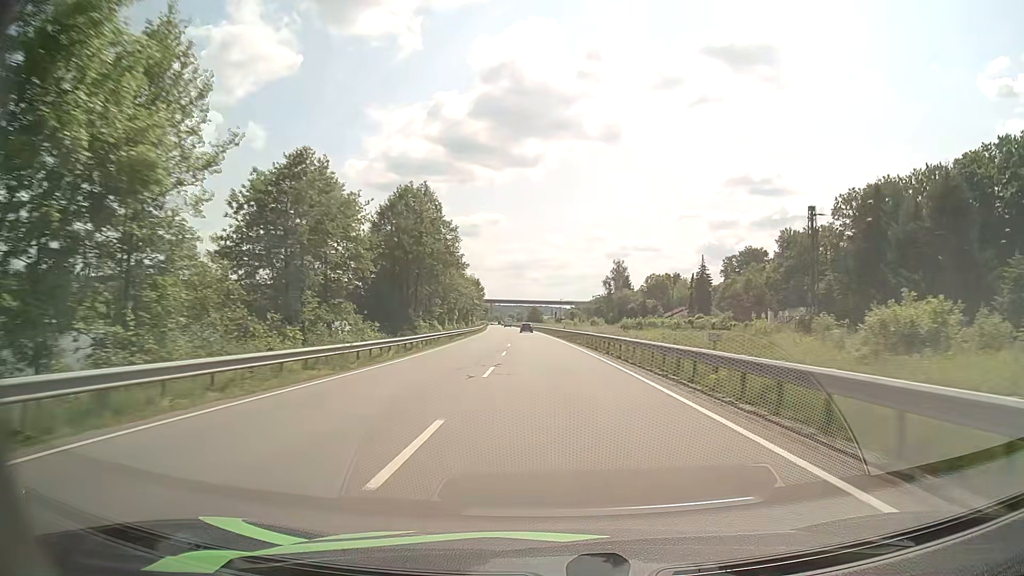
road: primary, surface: asphalt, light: Day
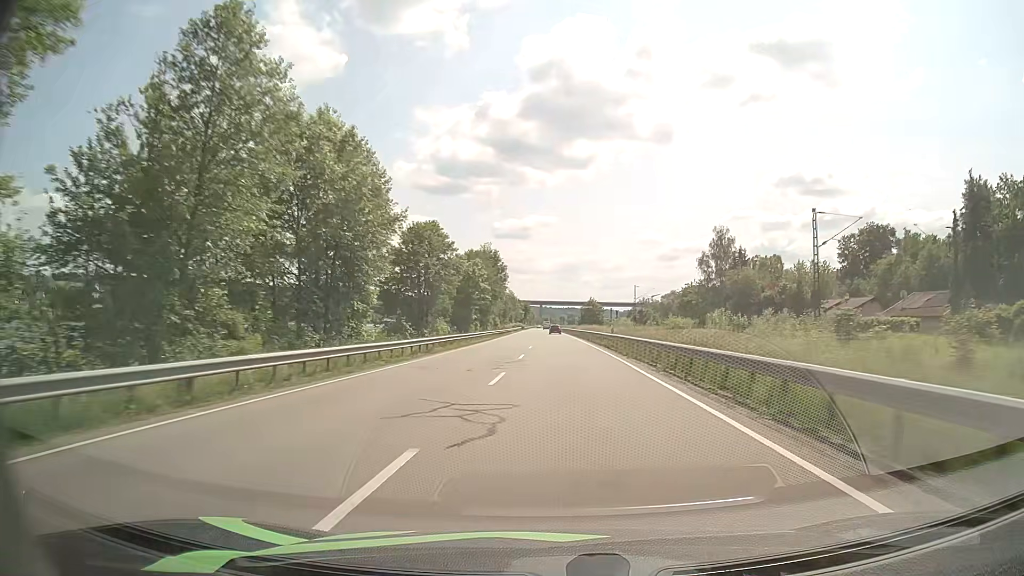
(-2.2, +74.0) m; -4°
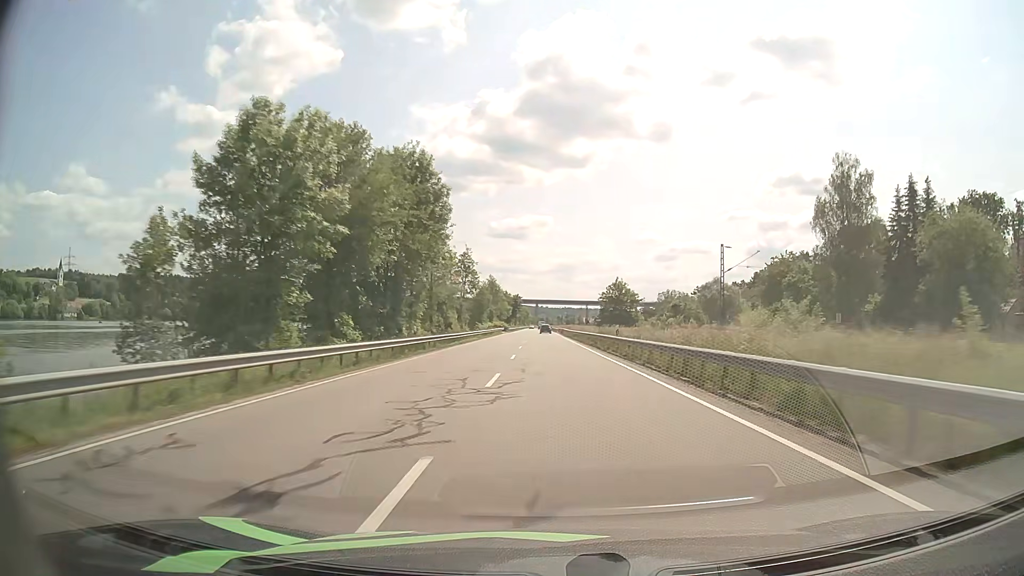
(-0.1, +60.2) m; 0°
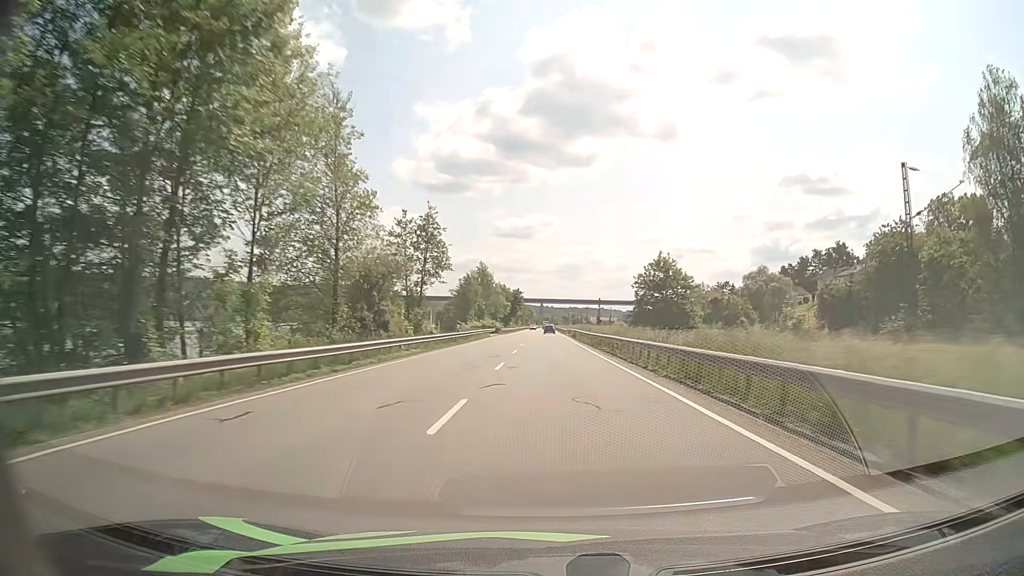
(-0.1, +30.5) m; 0°
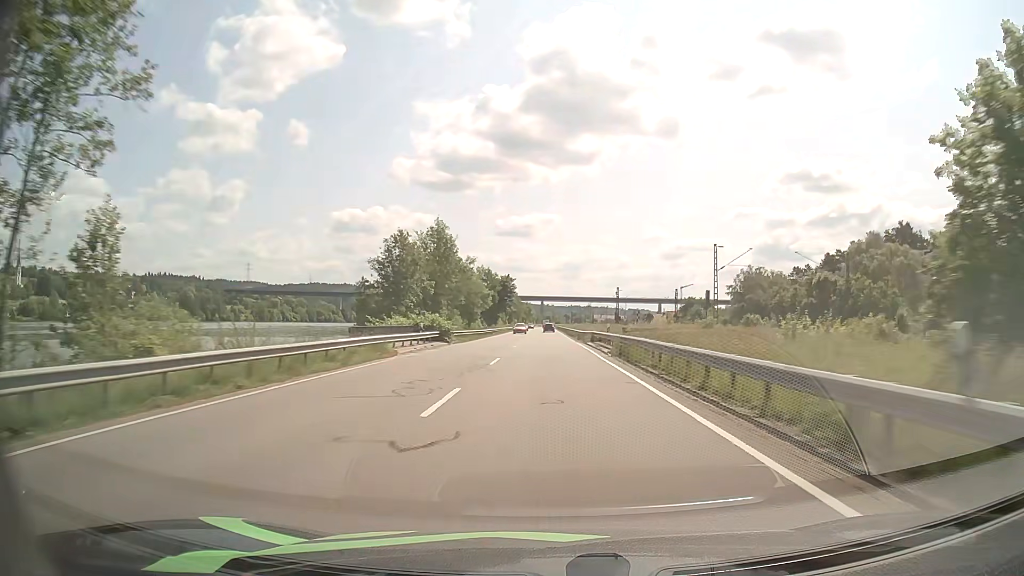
(0.0, +46.2) m; 0°
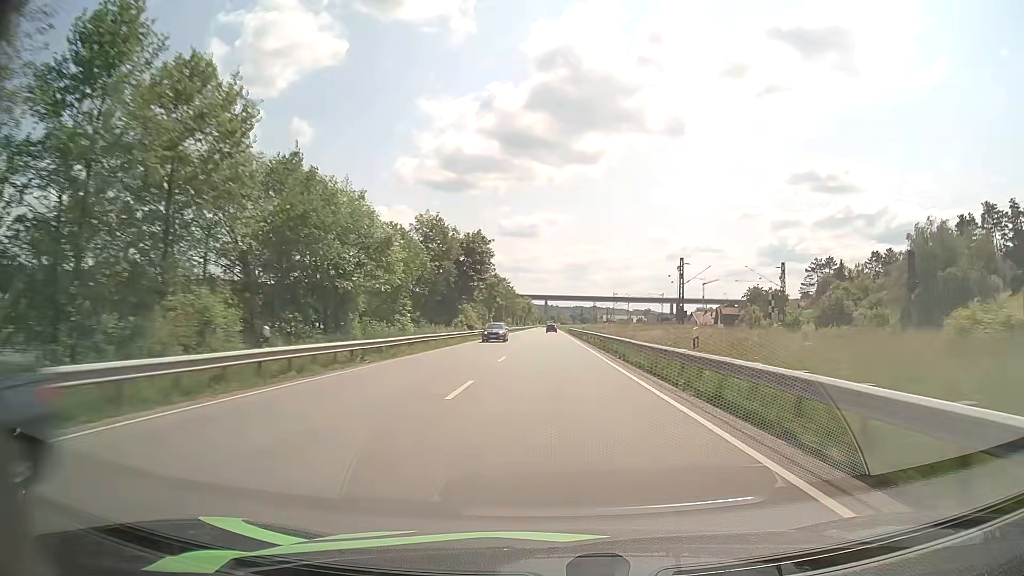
(-0.1, +61.8) m; 0°
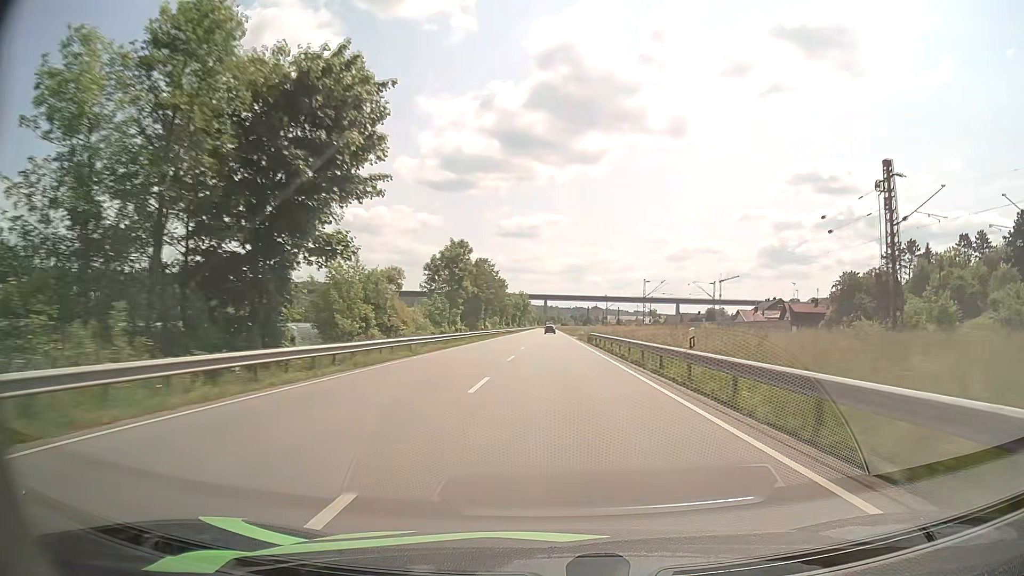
(-0.1, +46.9) m; 0°
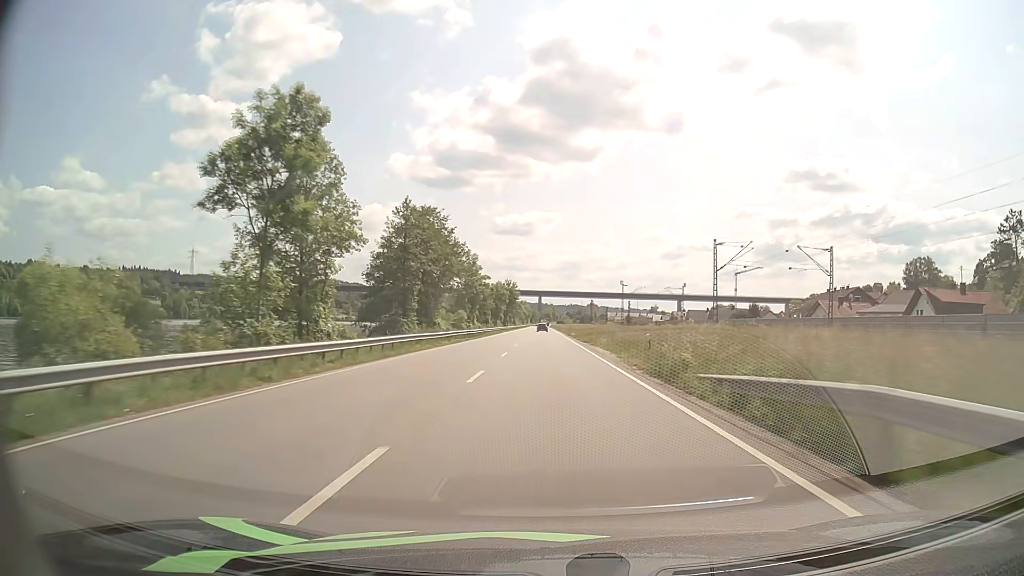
(+0.3, +46.2) m; 0°
(0, +10) (0, +20) (0, +30) (0, +40) (0, +50) (0, +60) (0, +70) (0, +80) (0, +90) (0, +100) m
